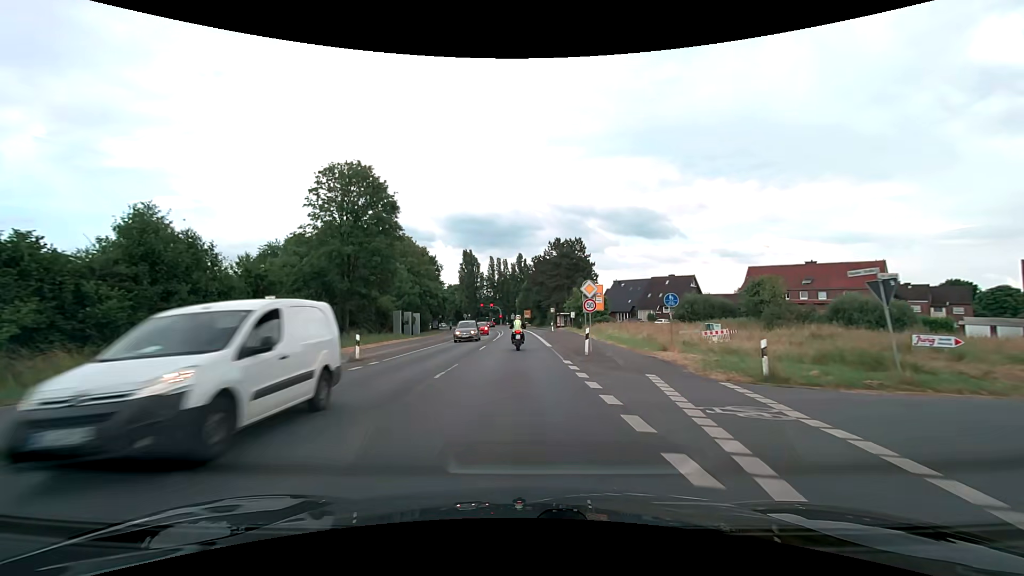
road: secondary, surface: asphalt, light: Day
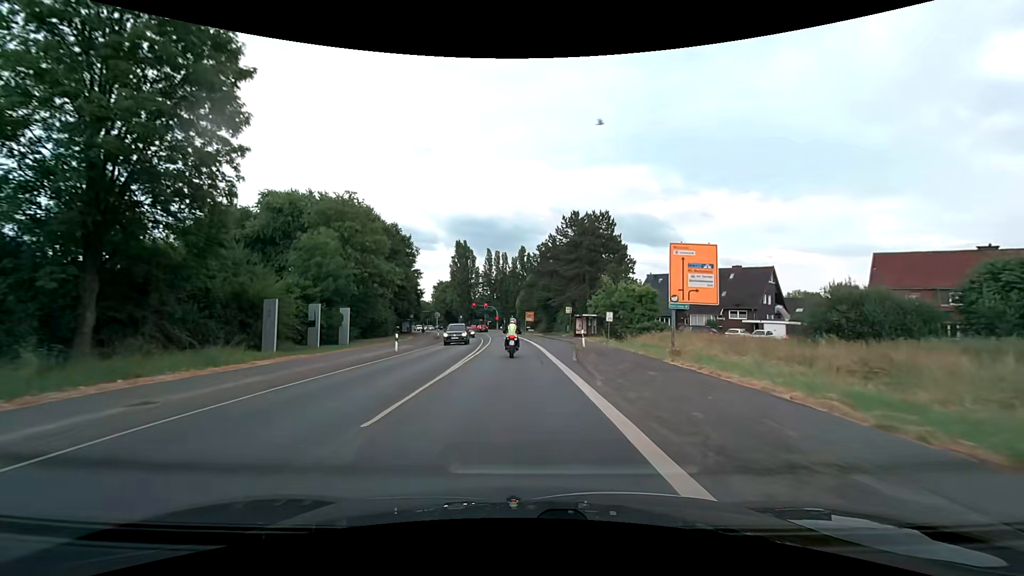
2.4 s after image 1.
(-0.1, +29.0) m; 0°
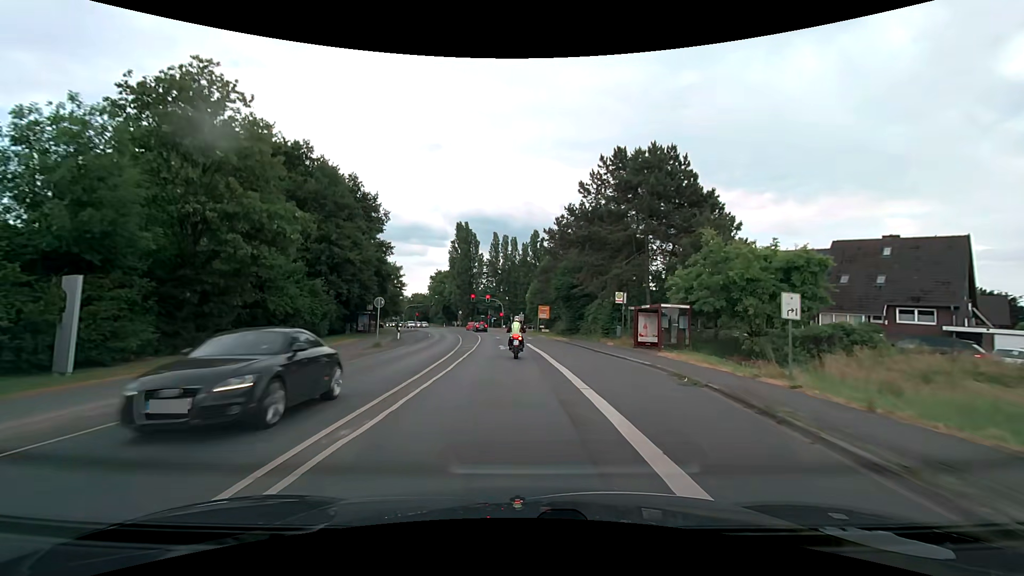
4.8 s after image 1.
(-0.1, +26.8) m; -1°
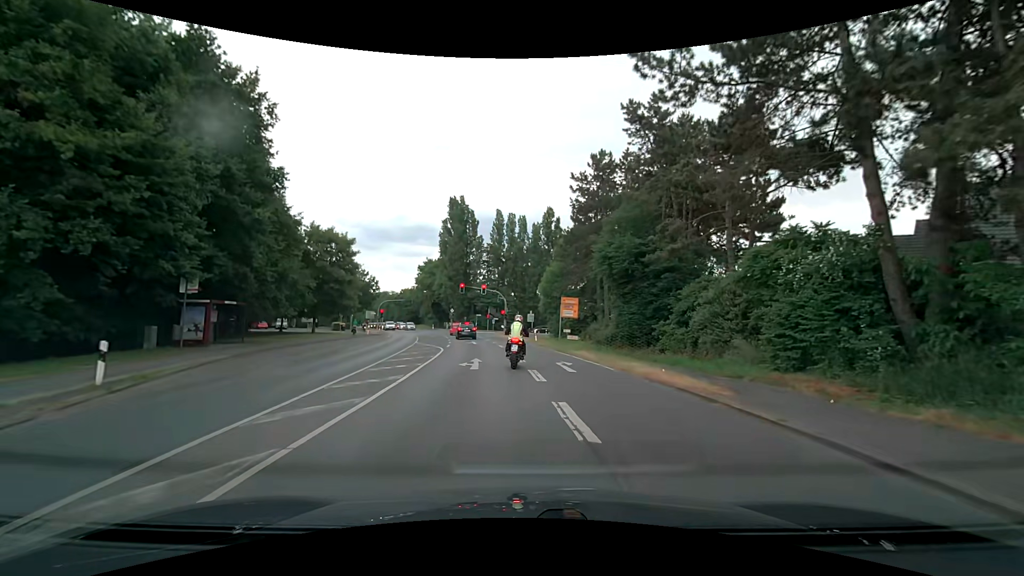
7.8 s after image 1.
(-0.3, +31.0) m; -1°
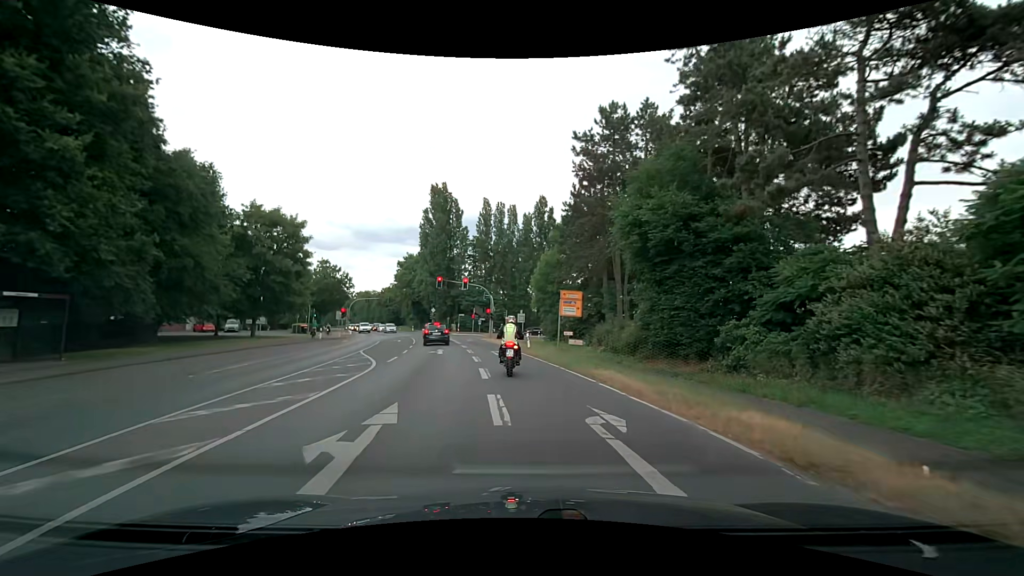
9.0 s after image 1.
(+0.1, +11.2) m; +1°
